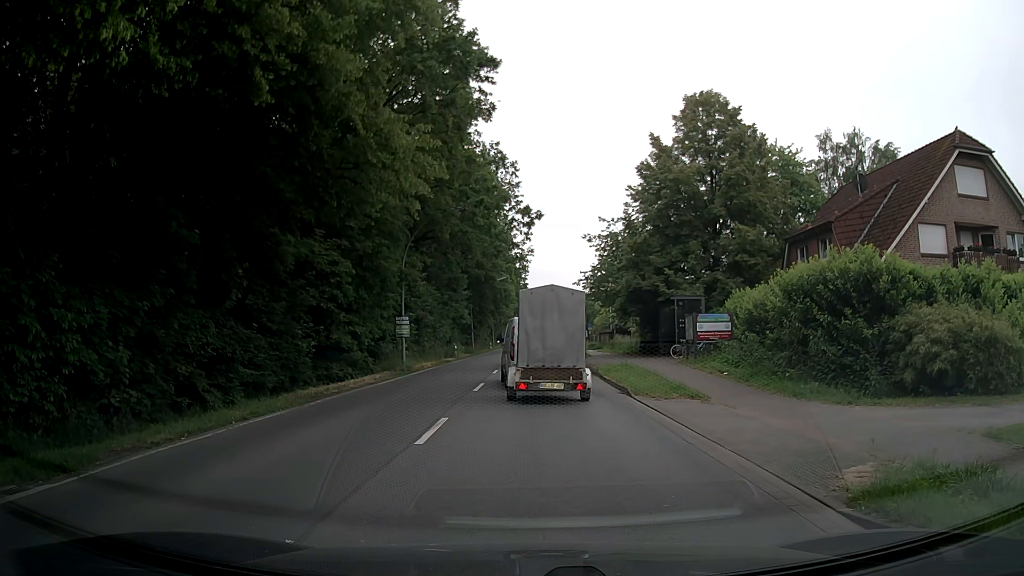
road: secondary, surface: asphalt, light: Day
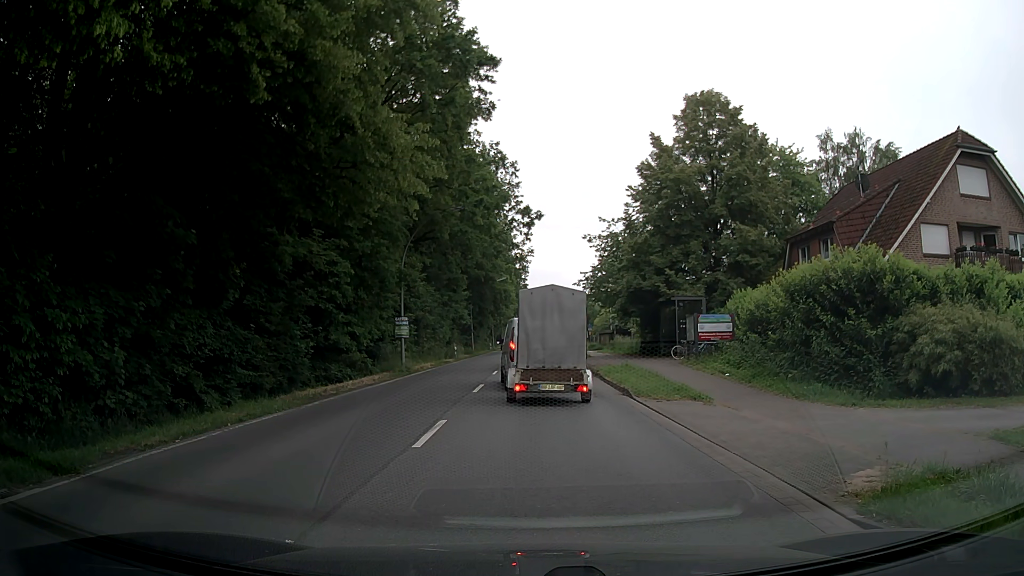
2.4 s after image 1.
(0.0, +0.3) m; 0°
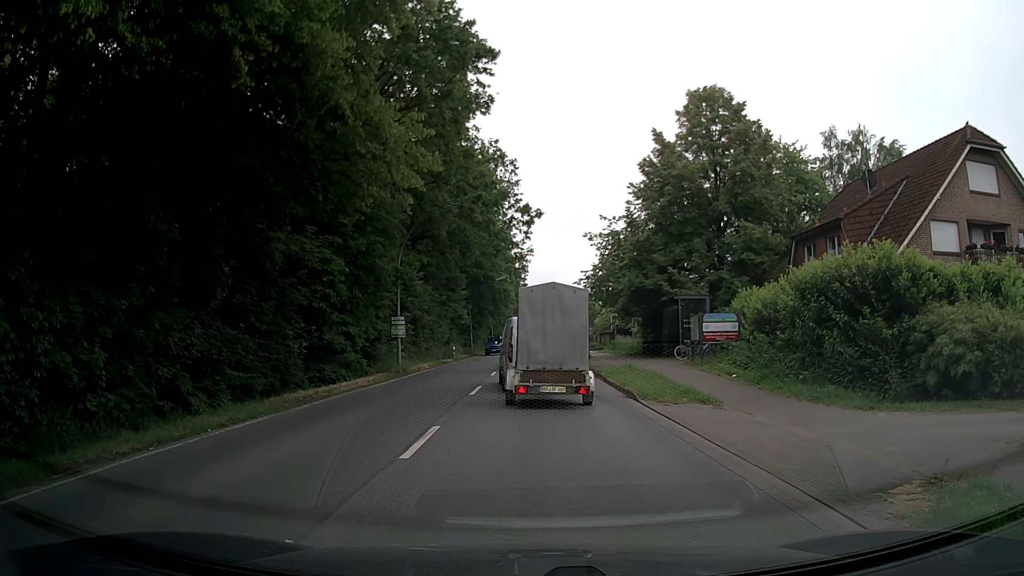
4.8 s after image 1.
(0.0, +0.8) m; 0°
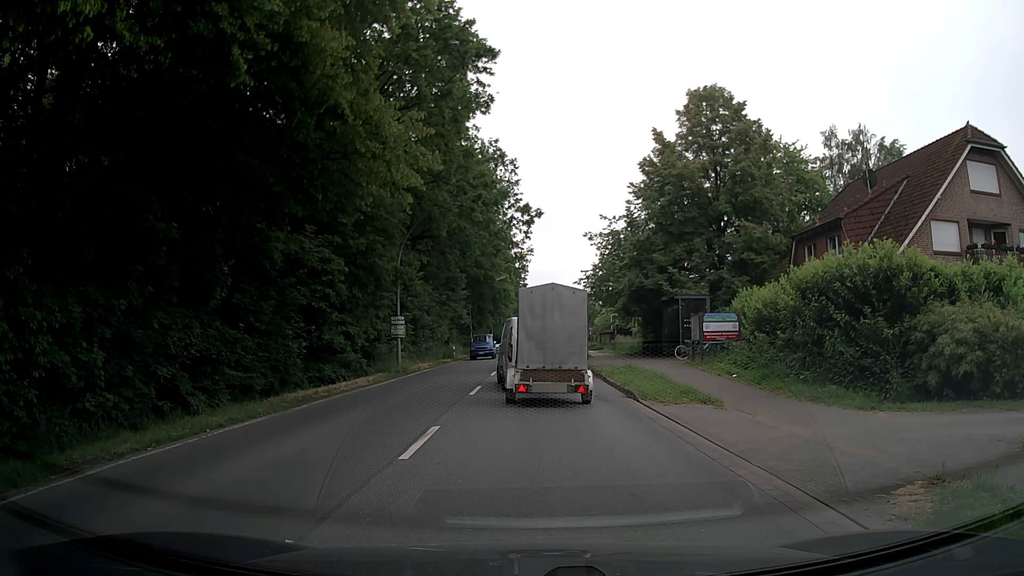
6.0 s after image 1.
(0.0, +0.1) m; 0°
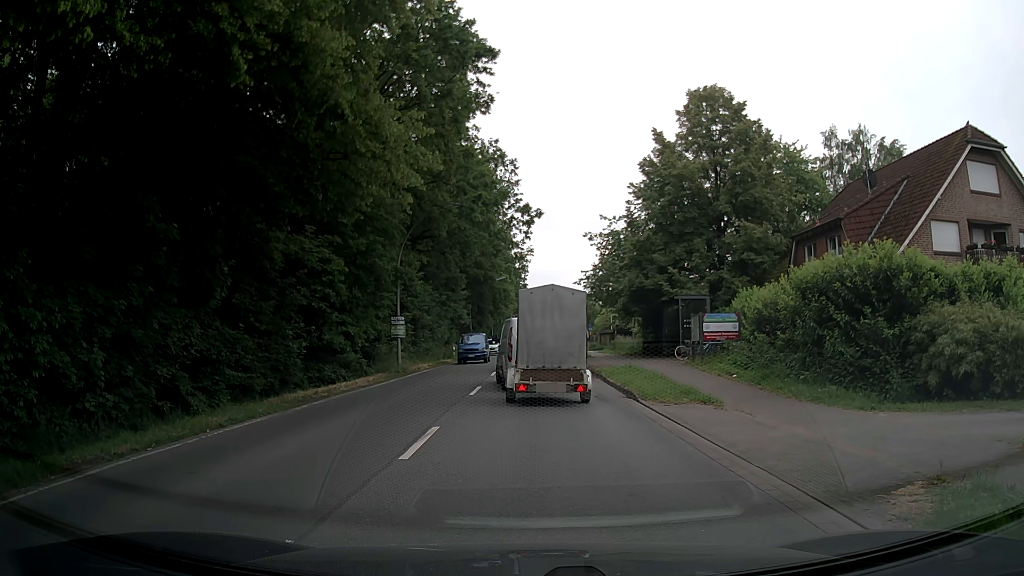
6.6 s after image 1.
(0.0, 0.0) m; 0°
